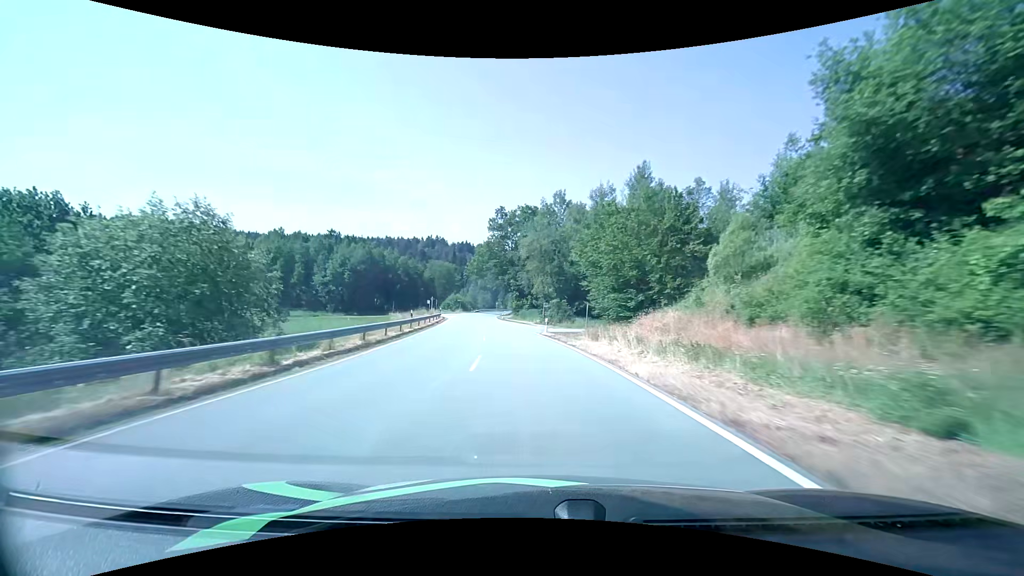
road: secondary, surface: asphalt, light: Day
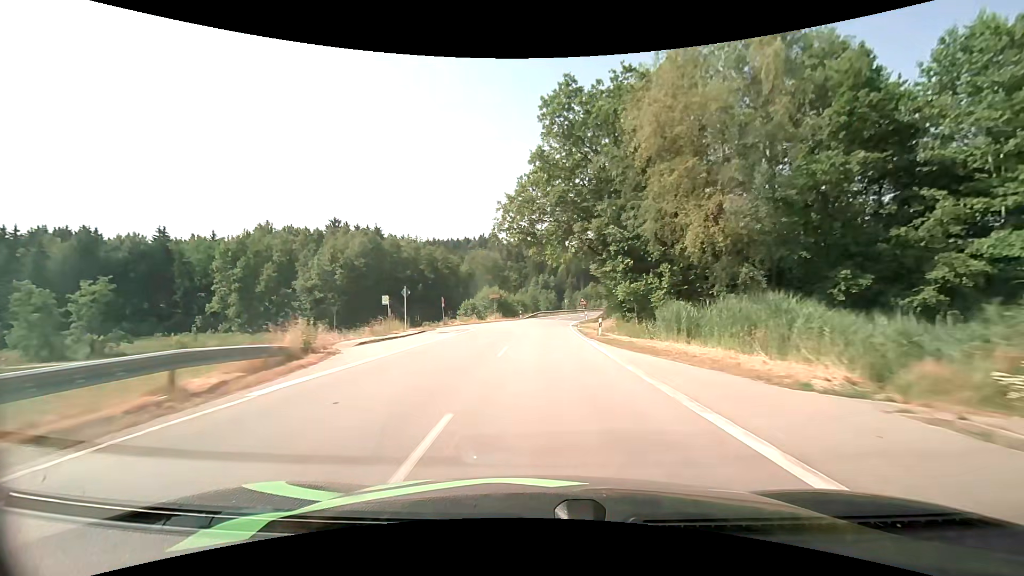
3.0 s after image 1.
(-5.7, +56.8) m; -8°
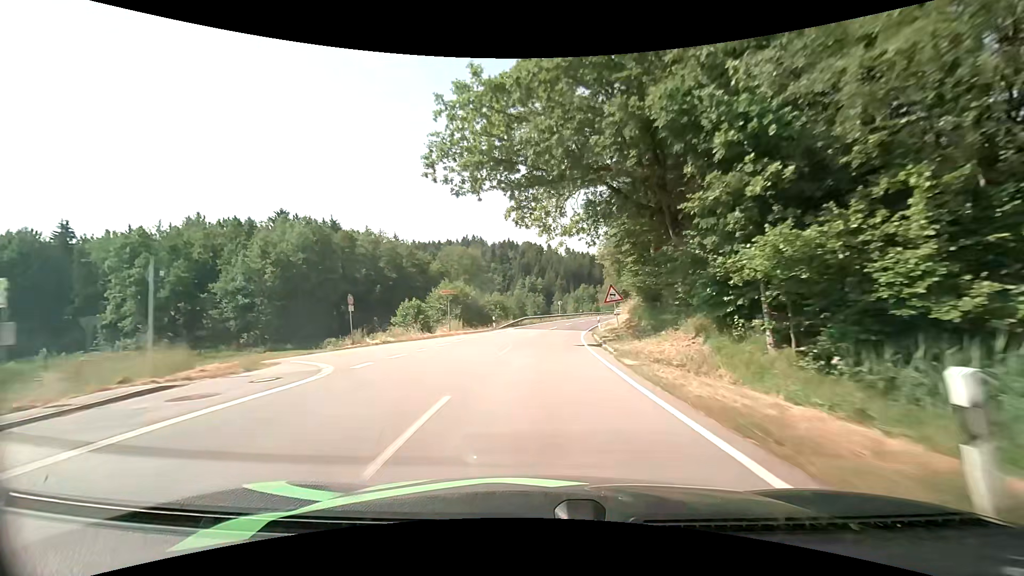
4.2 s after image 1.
(+0.2, +22.3) m; +1°
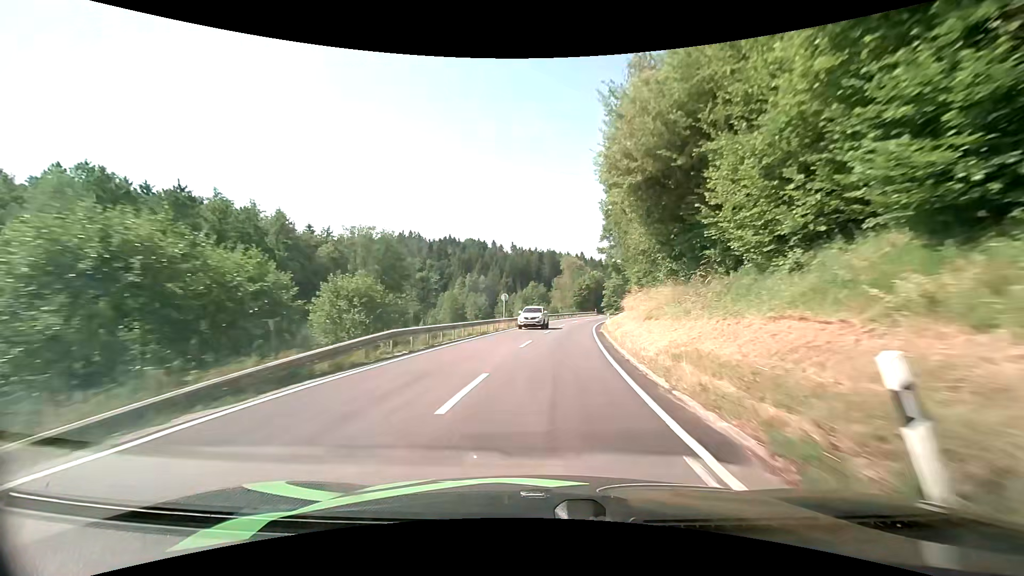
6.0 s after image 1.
(+1.3, +33.4) m; +6°
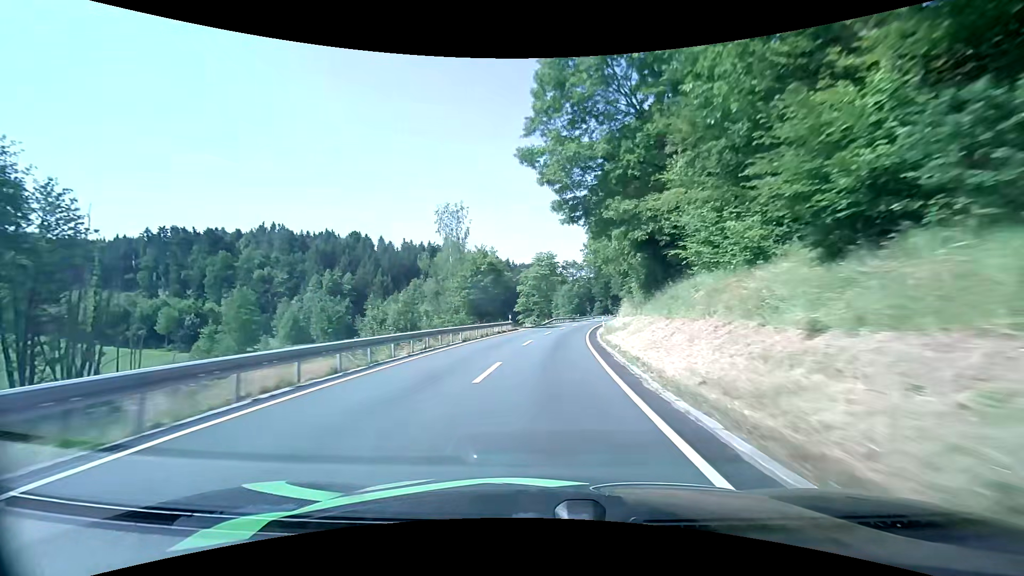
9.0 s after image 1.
(+5.7, +56.2) m; +11°
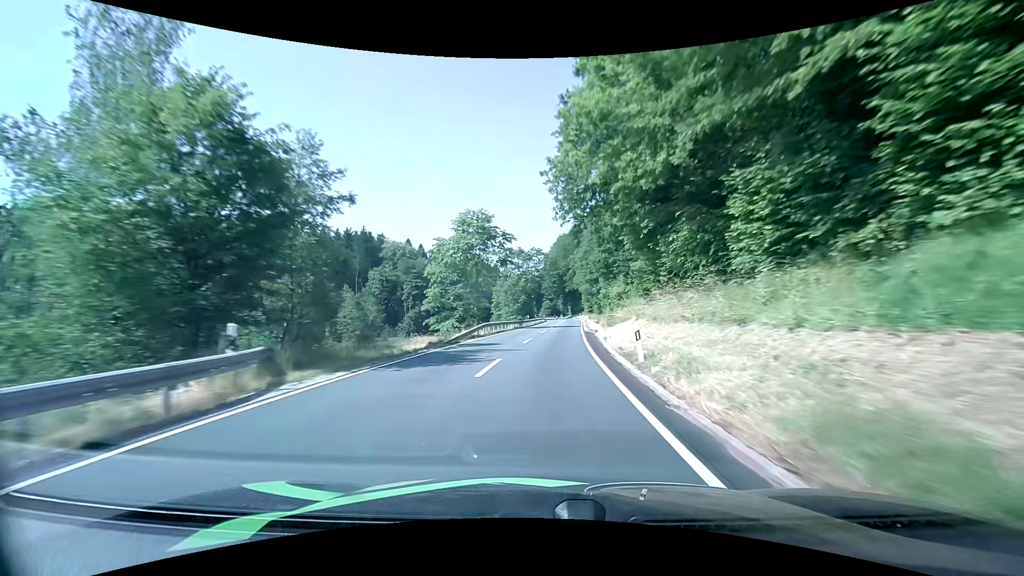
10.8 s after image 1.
(+1.9, +35.2) m; +7°
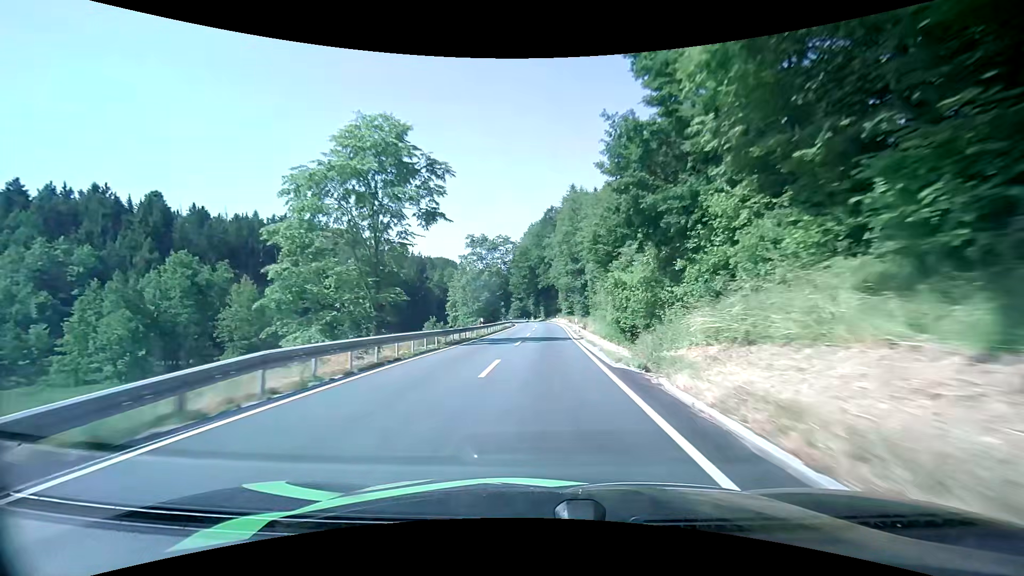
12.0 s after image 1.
(+0.6, +24.0) m; +3°
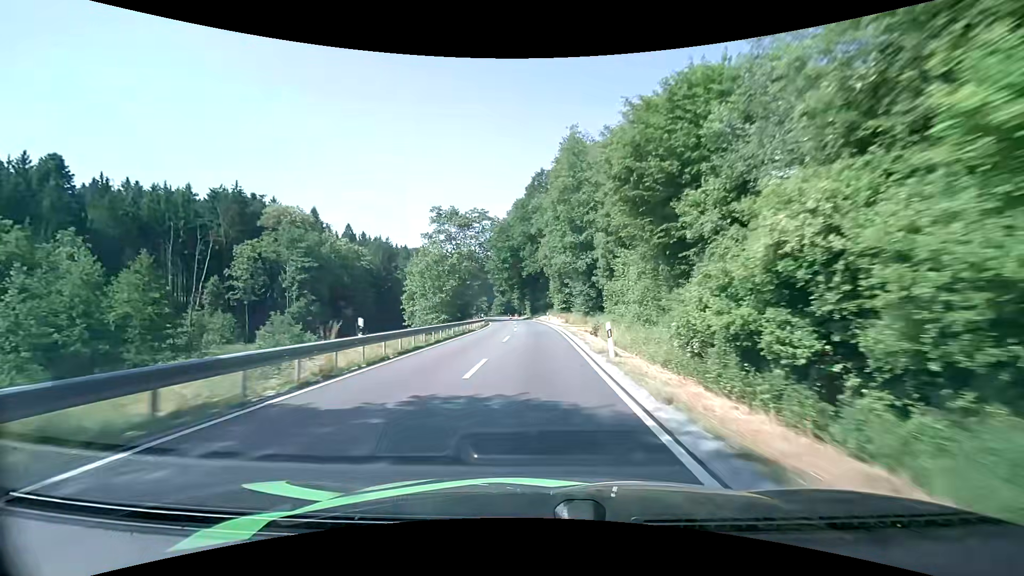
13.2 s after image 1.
(+0.5, +24.2) m; +1°
(0, +10) (0, +20) (0, +30) (0, +40) (0, +50) (-1, +60) (-2, +70) (-3, +80) (-4, +90) (-6, +100) m
